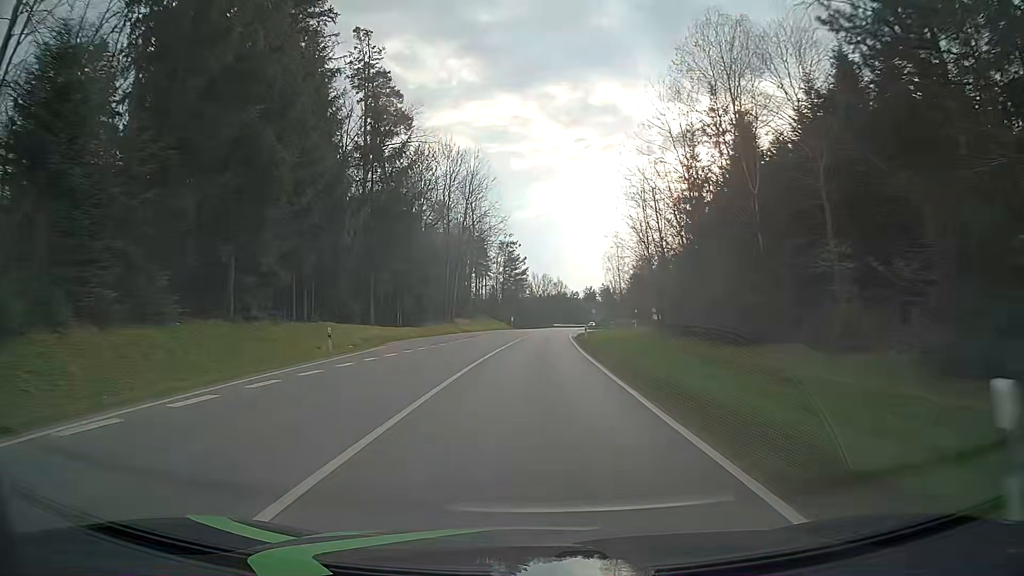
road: secondary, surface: asphalt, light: Day
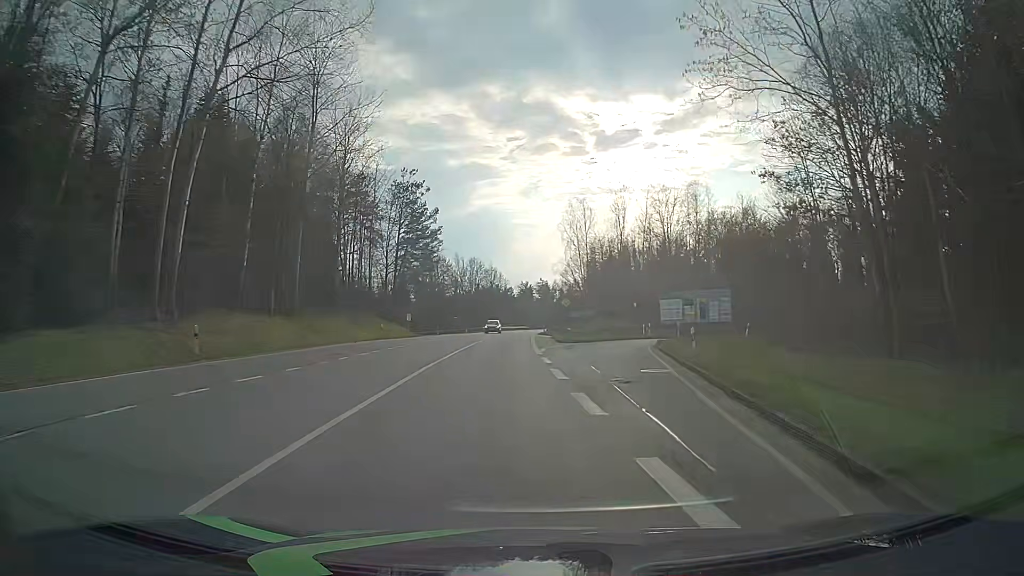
(+1.3, +54.4) m; +6°
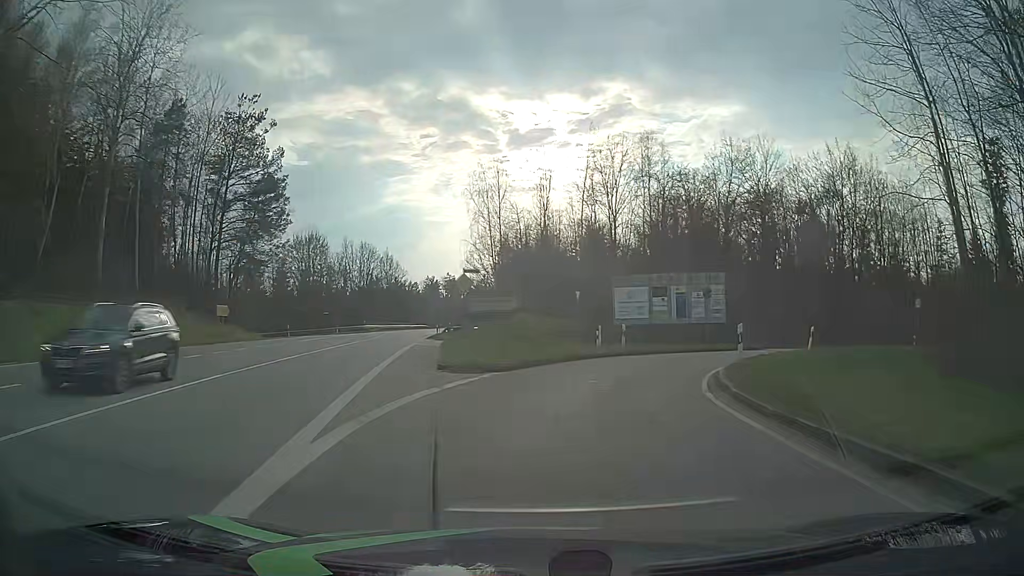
(+1.3, +24.3) m; +6°
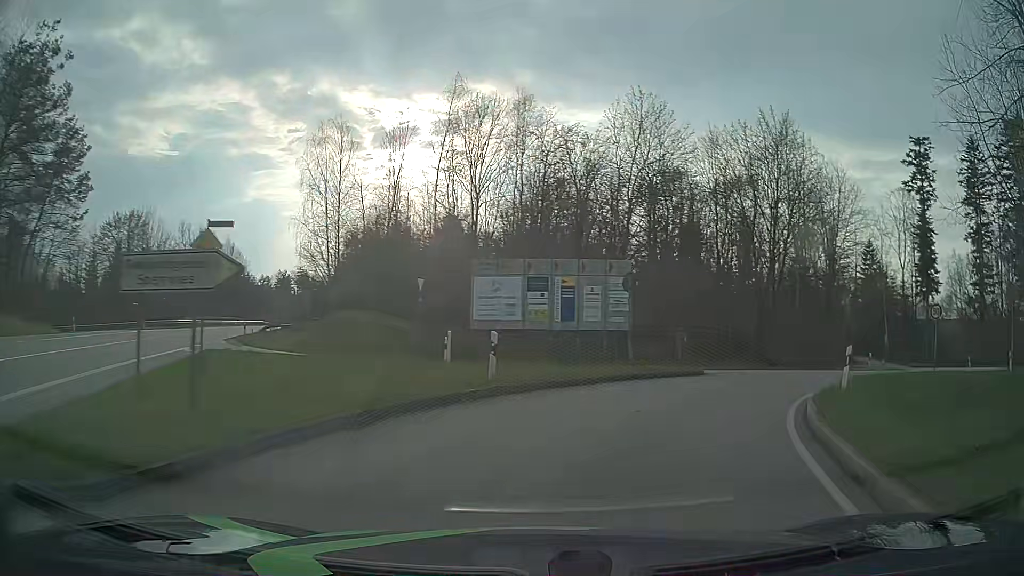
(+1.1, +13.0) m; +12°
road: secondary_link
(+2, +10) (+6, +19) (+14, +25) (+23, +30) (+30, +37) (+36, +45) (+39, +54) (+40, +64) (+37, +74) (+32, +82) m
